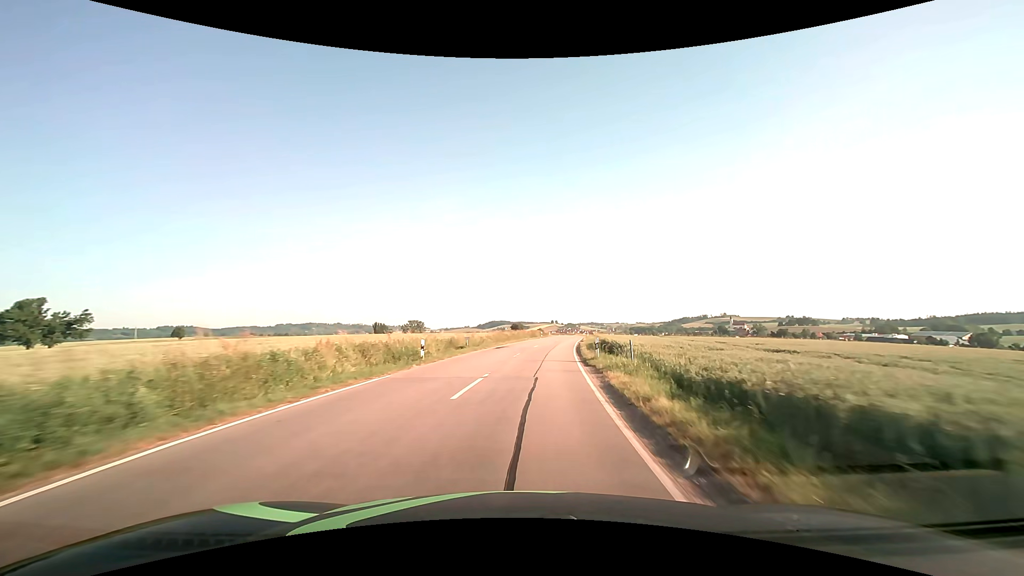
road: secondary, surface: asphalt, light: Day
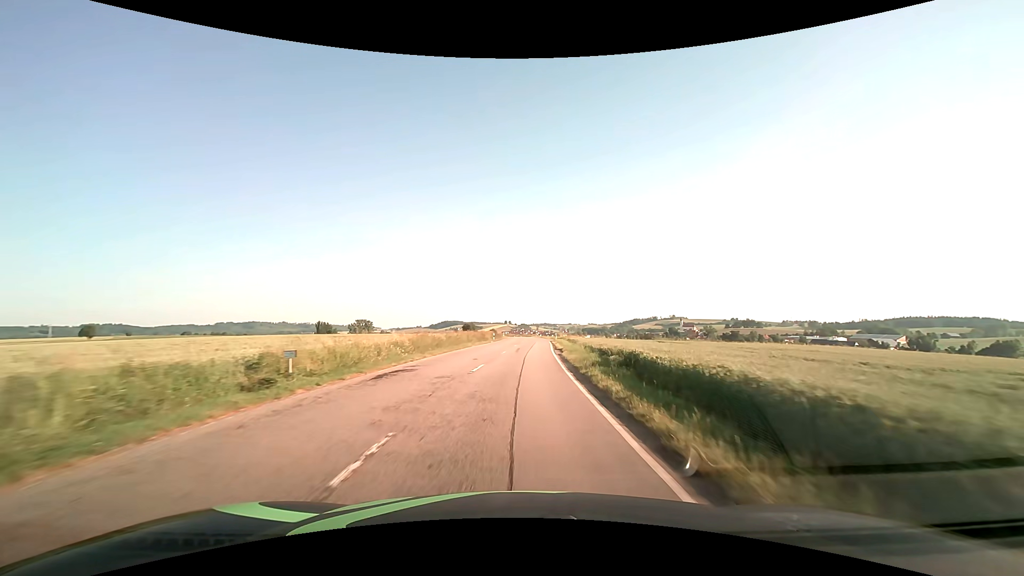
(+0.9, +21.4) m; +5°
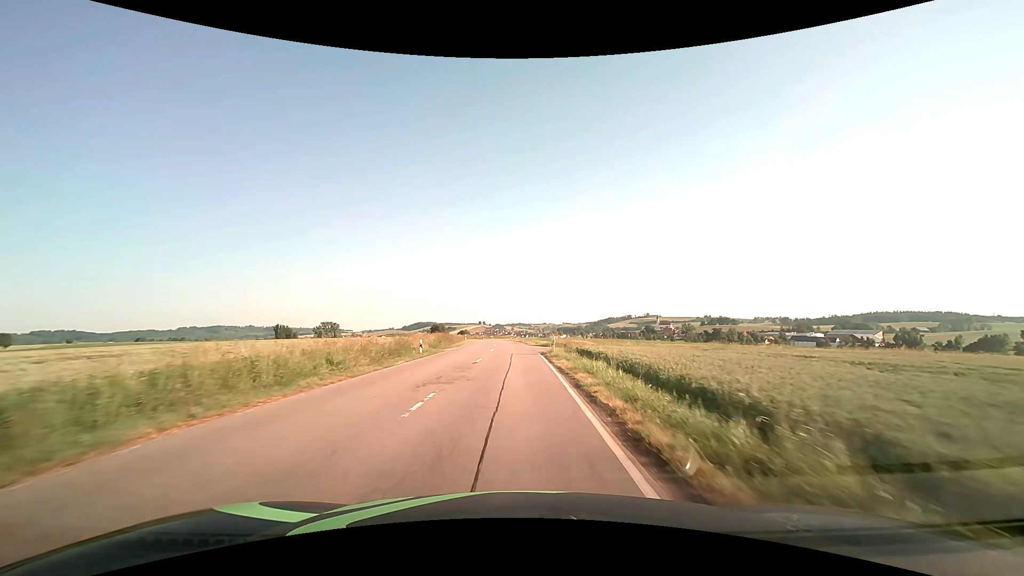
(+1.0, +32.2) m; +3°
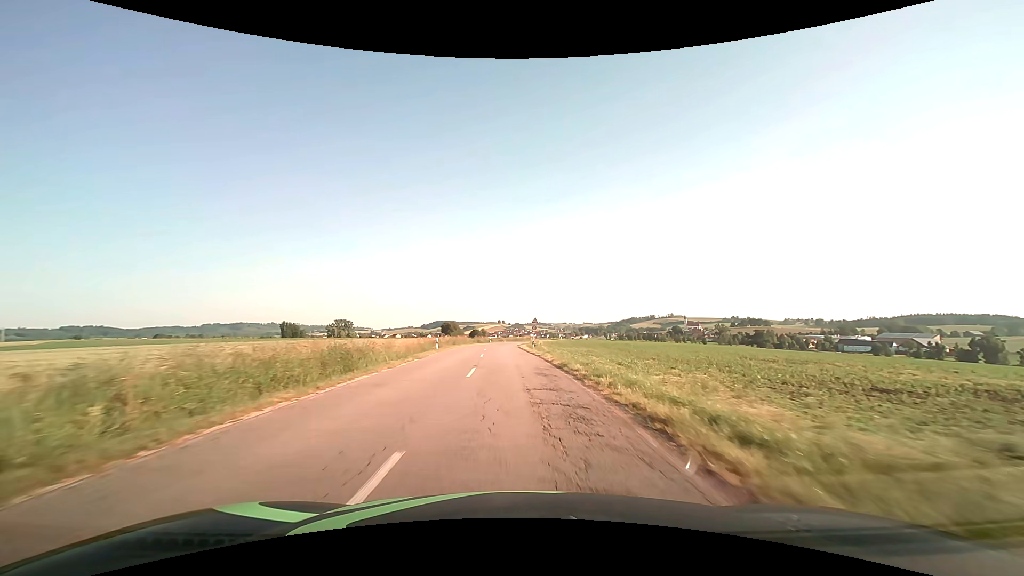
(-0.6, +43.0) m; -2°
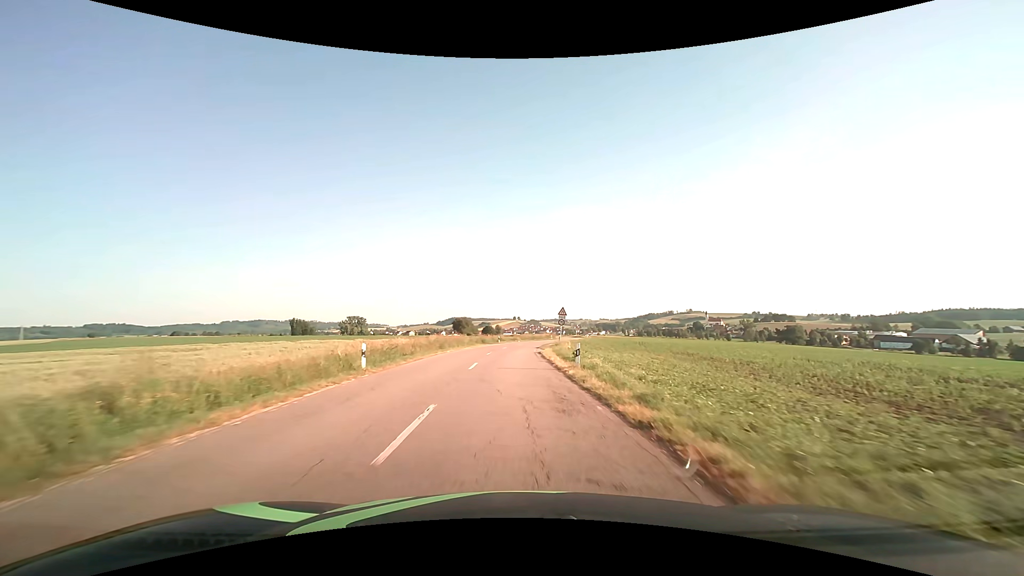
(-0.3, +21.5) m; -2°
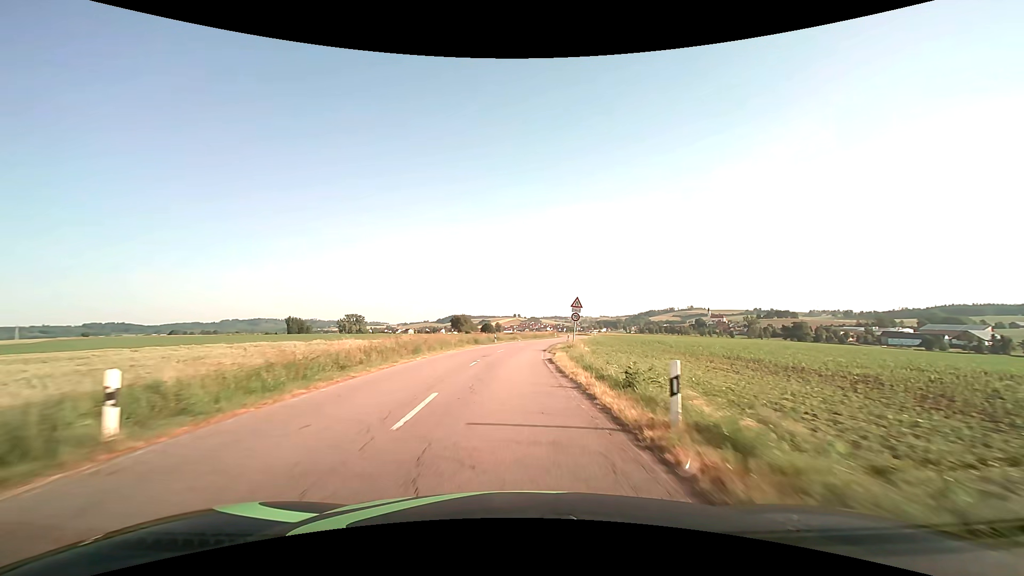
(0.0, +10.8) m; 0°
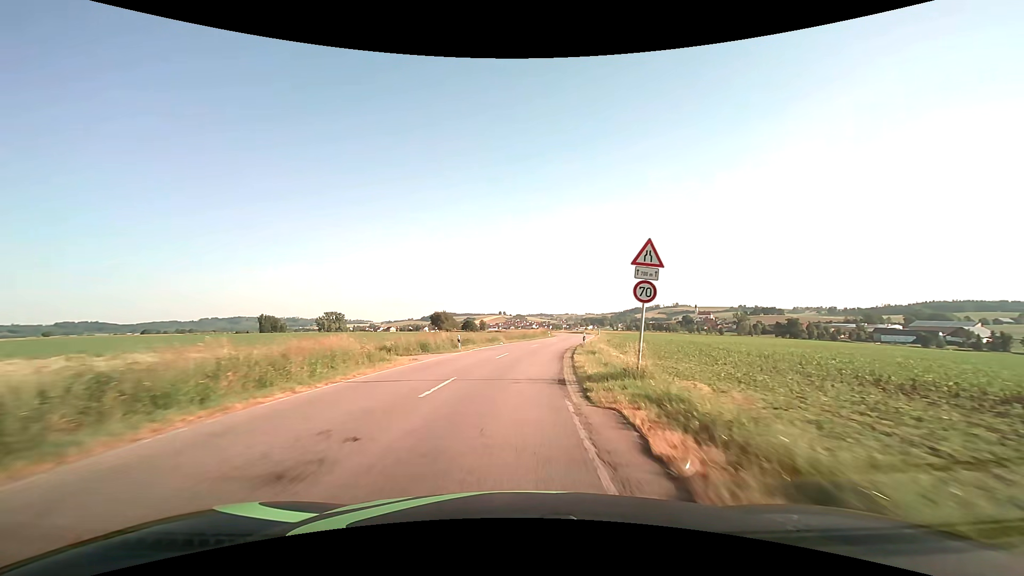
(+0.3, +21.6) m; +2°
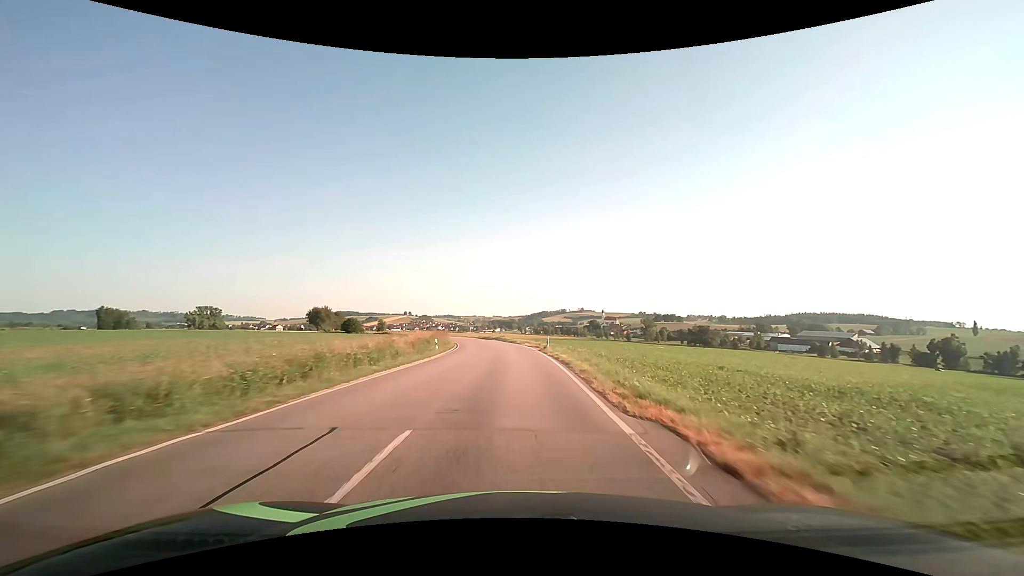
(+3.5, +43.0) m; +10°
(0, +10) (0, +20) (0, +30) (-1, +40) (-2, +50) (-3, +60) (-4, +70) (-6, +80) (-8, +89) (-10, +99) m
